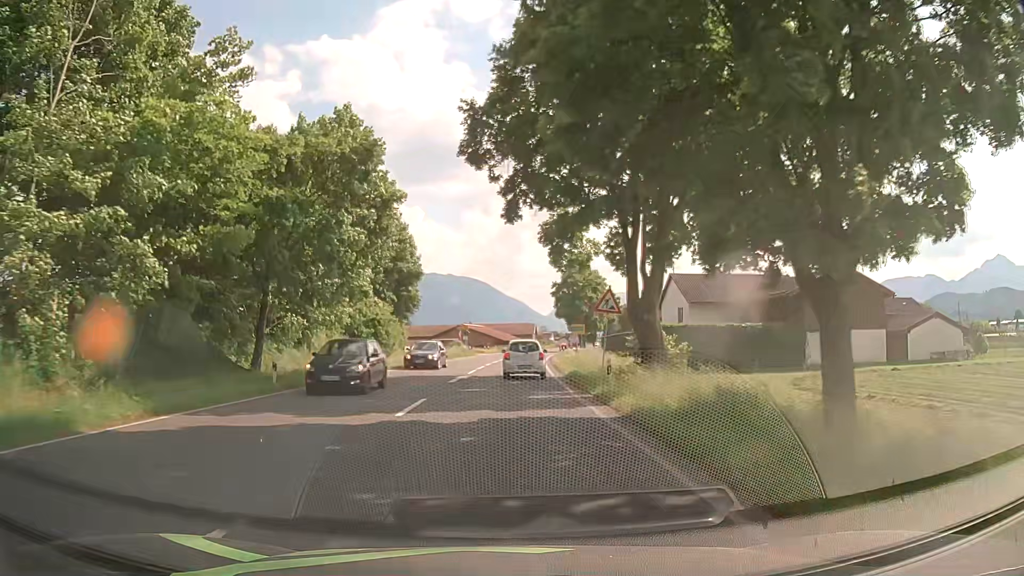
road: primary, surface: asphalt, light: Day
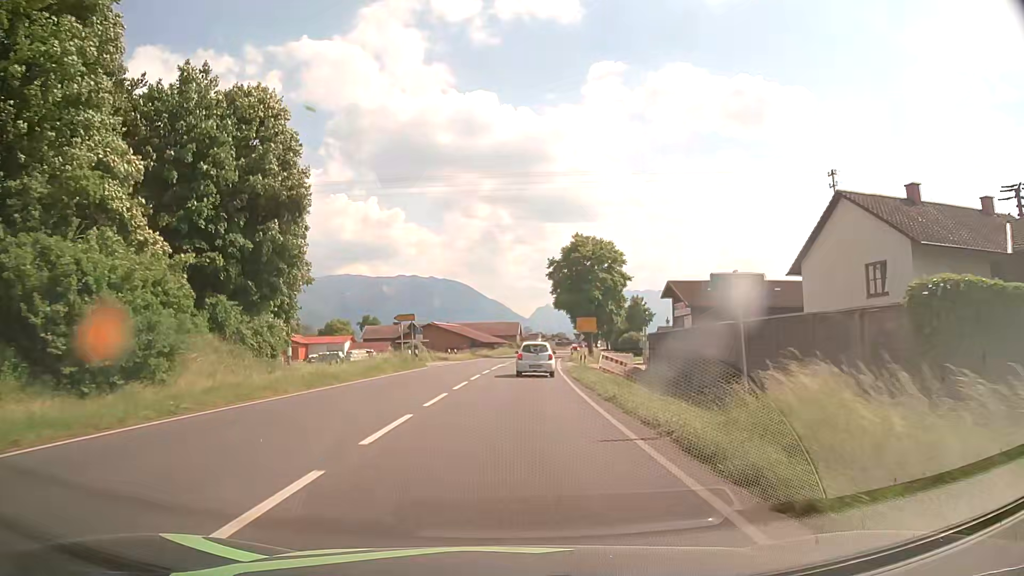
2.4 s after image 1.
(+0.5, +33.7) m; +2°
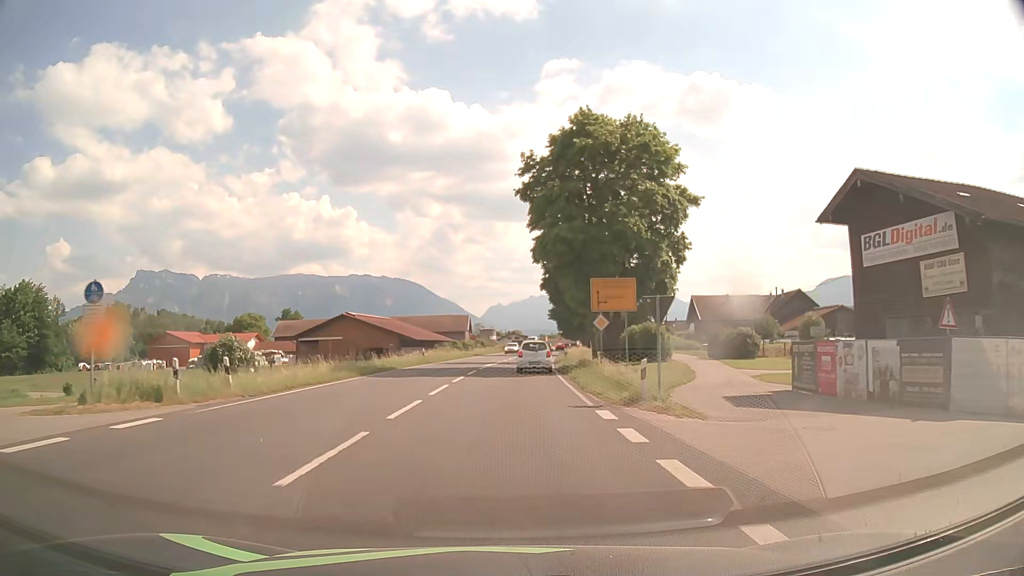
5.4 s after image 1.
(+1.3, +44.9) m; +4°
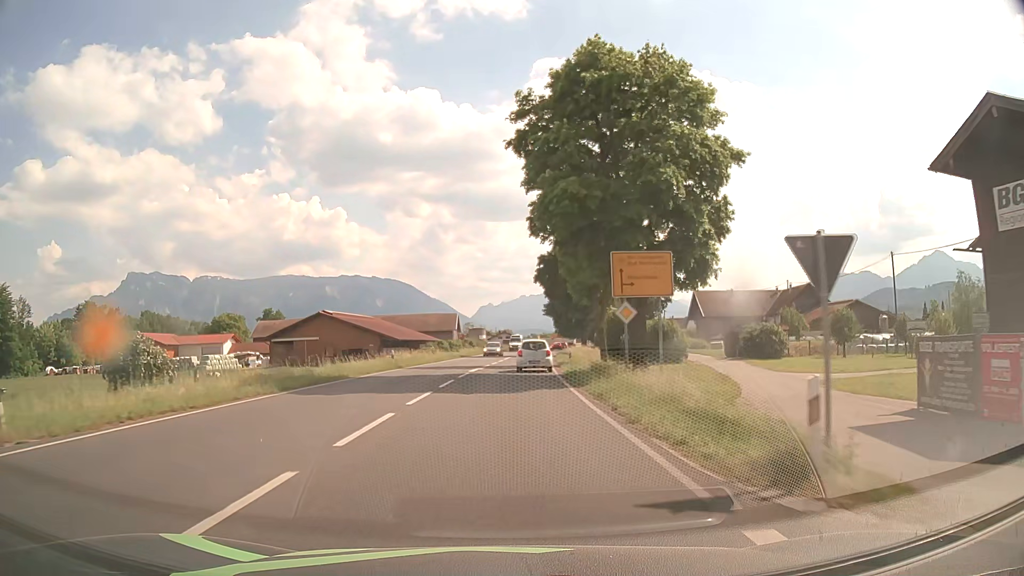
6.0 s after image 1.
(0.0, +9.3) m; +1°
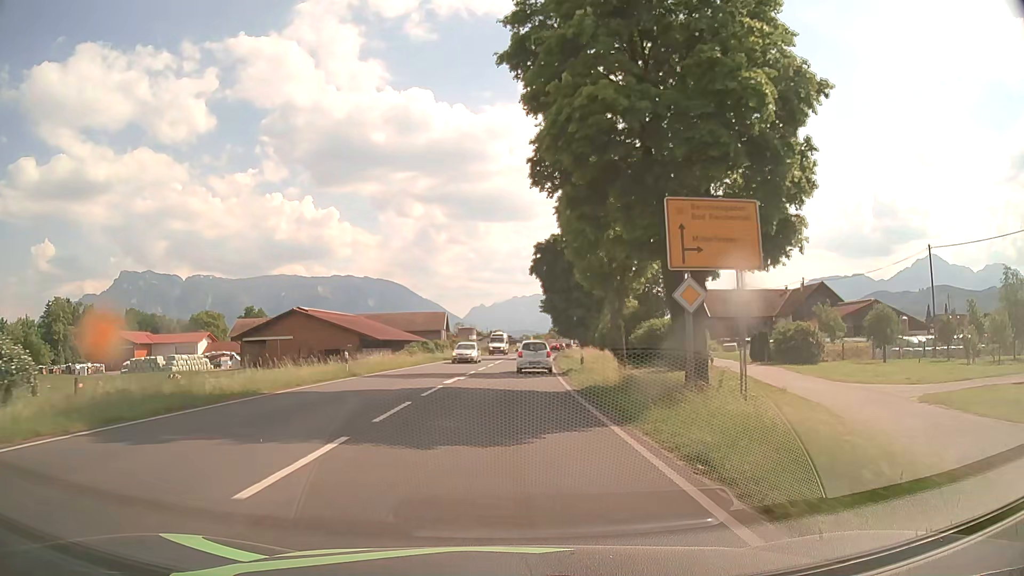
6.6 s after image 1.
(0.0, +9.3) m; +1°
(0, +10) (0, +20) (+1, +30) (+1, +40) (+2, +50) (+2, +60) (+3, +70) (+4, +80) (+5, +90) (+6, +100) m
